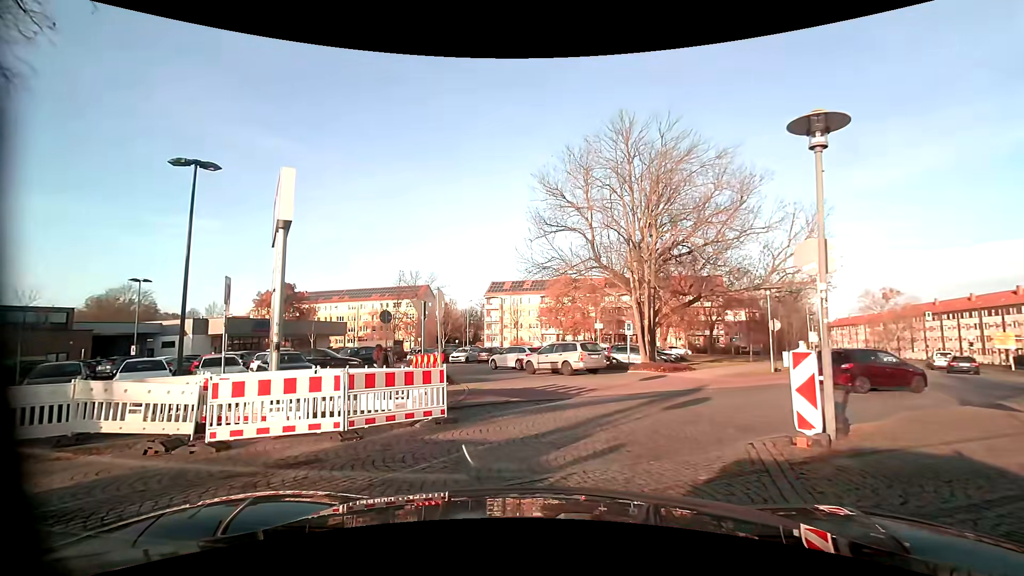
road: residential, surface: sett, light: Day
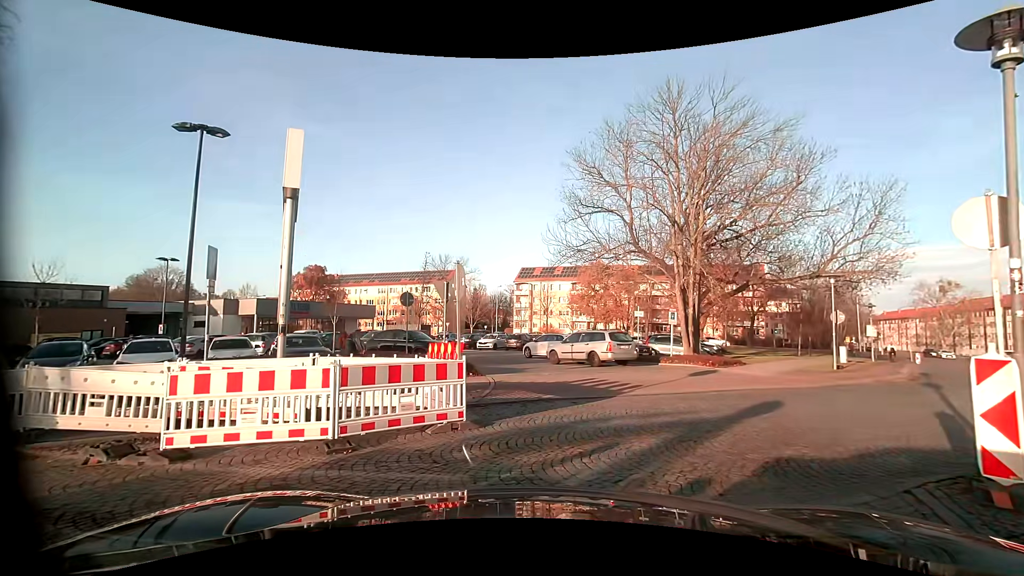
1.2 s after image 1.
(-0.1, +1.9) m; -3°
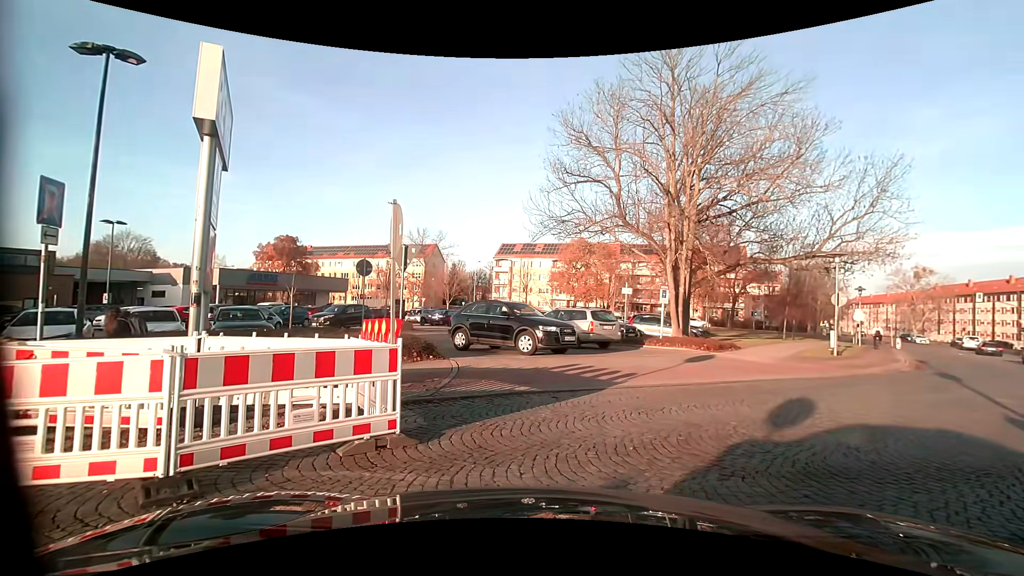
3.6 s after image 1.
(0.0, +2.4) m; 0°
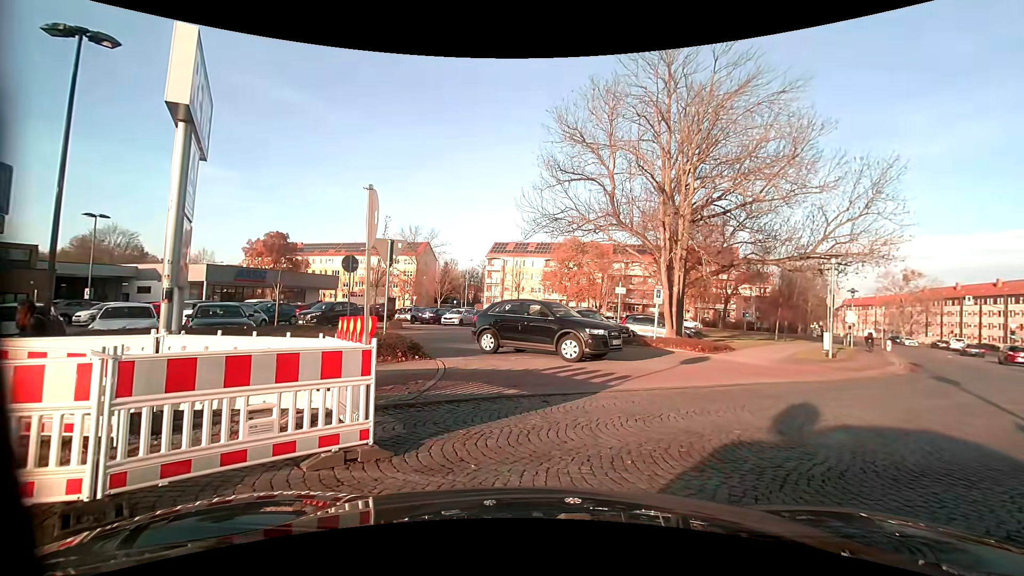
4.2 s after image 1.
(0.0, +0.5) m; 0°
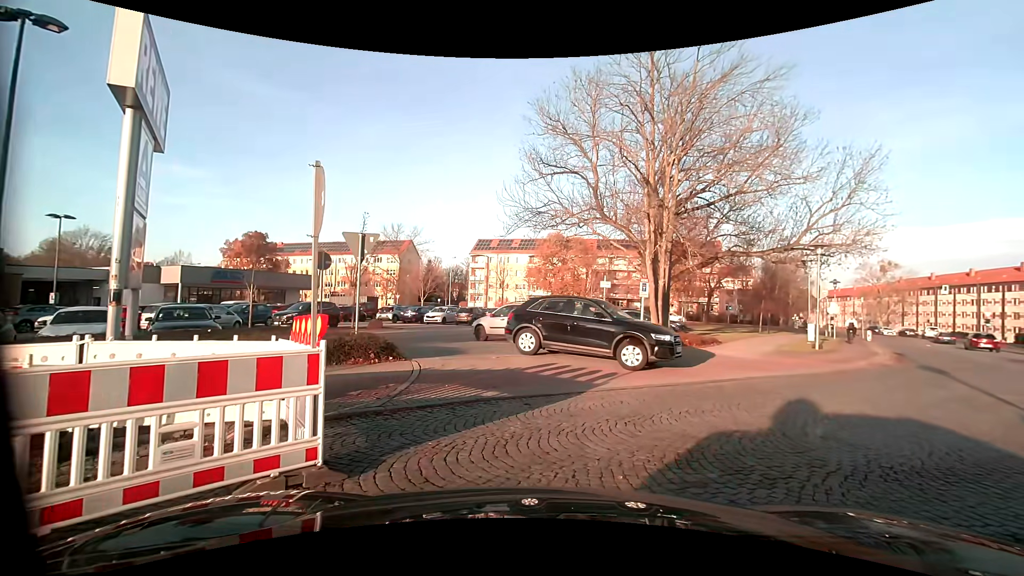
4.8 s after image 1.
(0.0, +0.7) m; 0°
